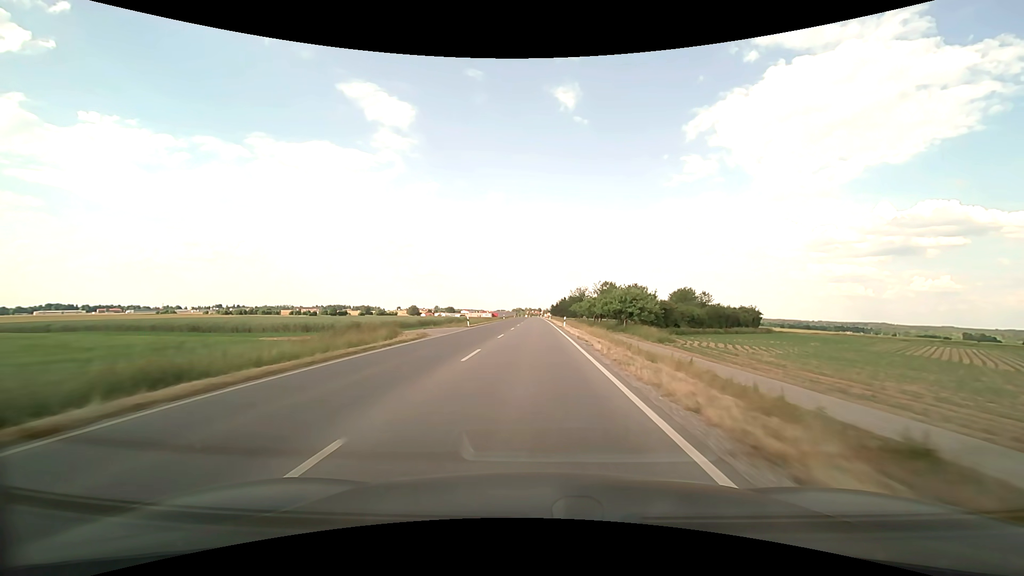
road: secondary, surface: asphalt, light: Day
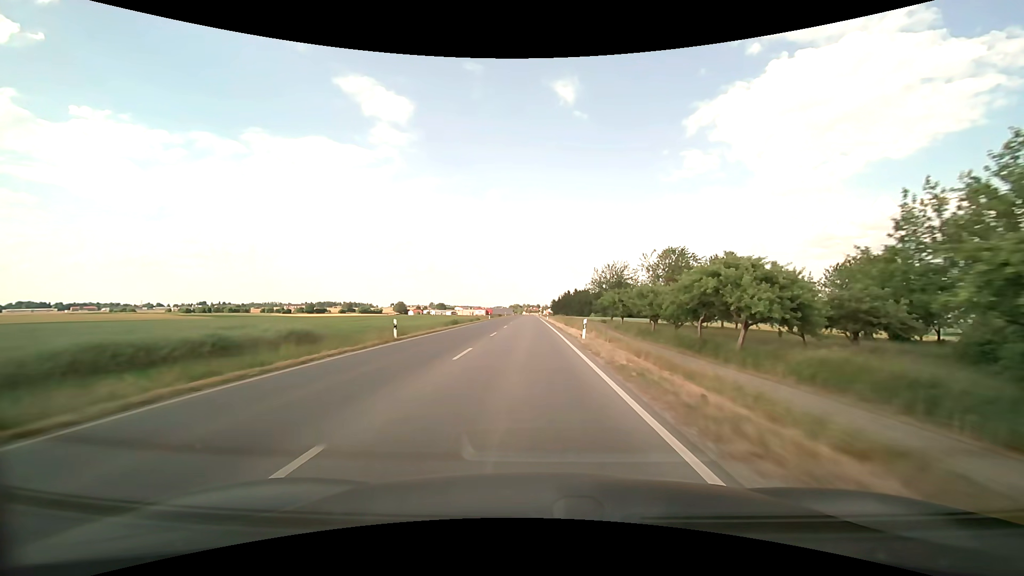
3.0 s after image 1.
(+0.1, +72.8) m; 0°
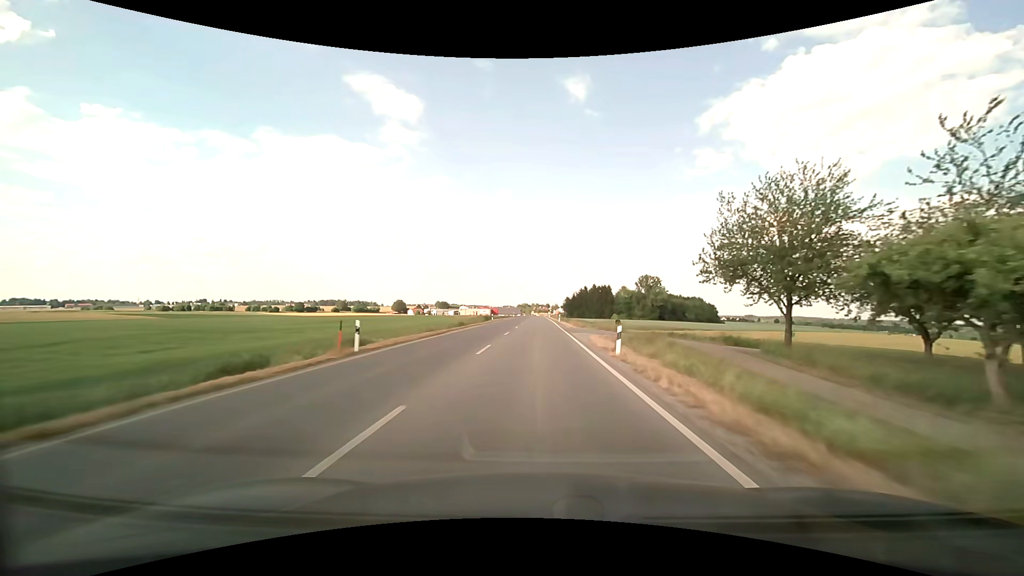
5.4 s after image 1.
(-0.8, +58.3) m; -1°
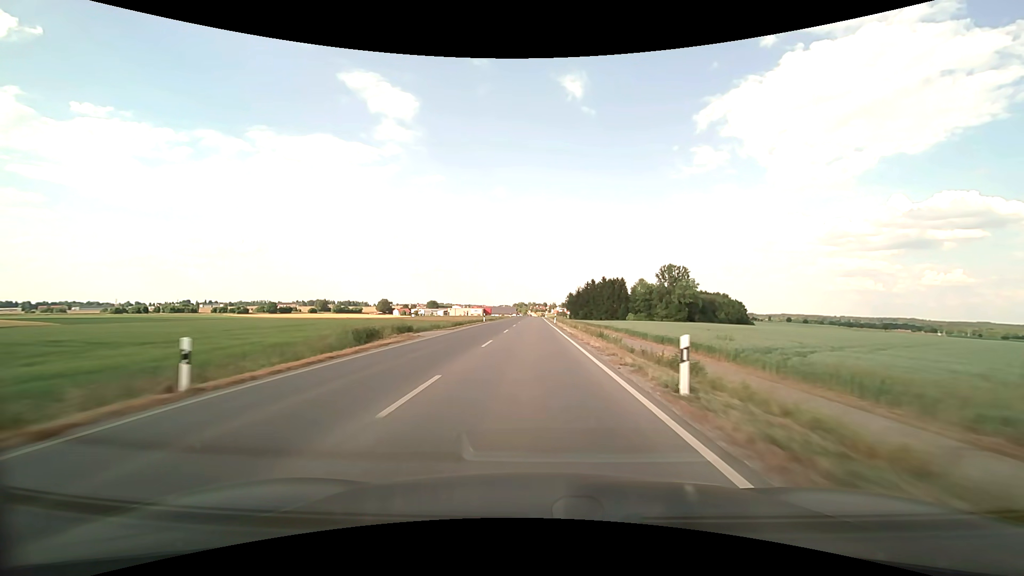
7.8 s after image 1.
(+0.5, +57.1) m; 0°
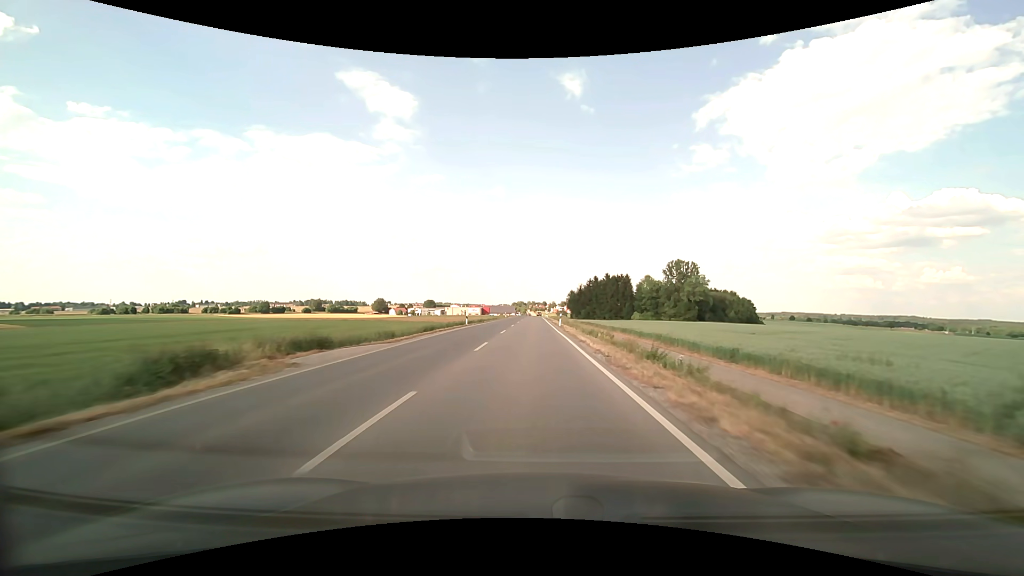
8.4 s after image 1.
(0.0, +14.1) m; 0°
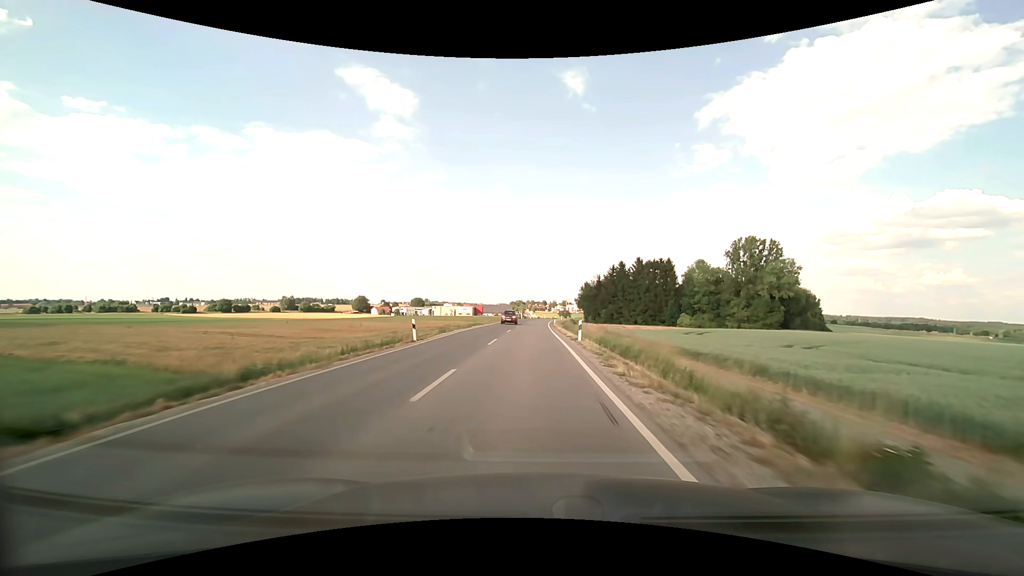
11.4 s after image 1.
(-0.1, +69.2) m; 0°
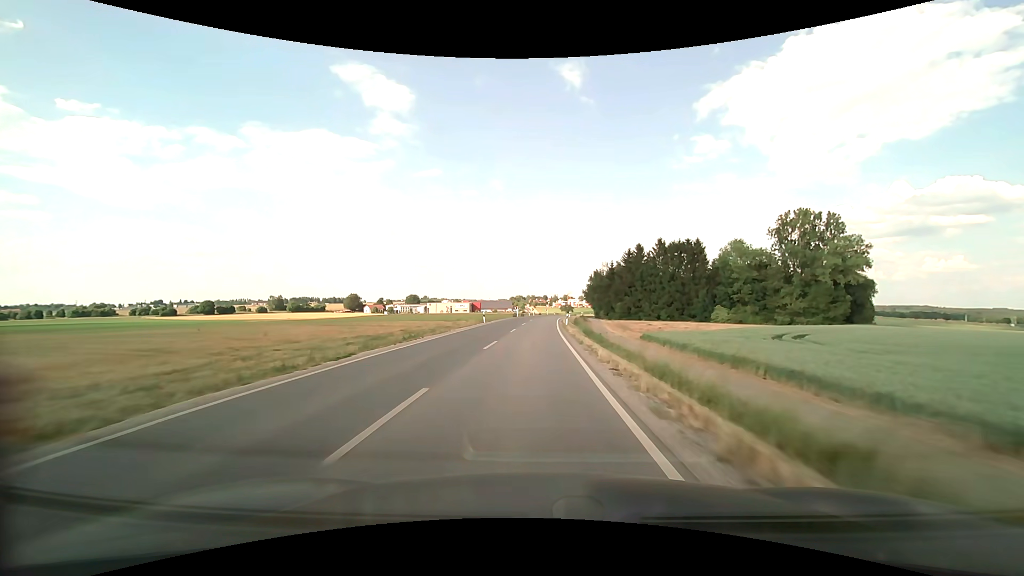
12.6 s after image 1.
(0.0, +27.1) m; 0°
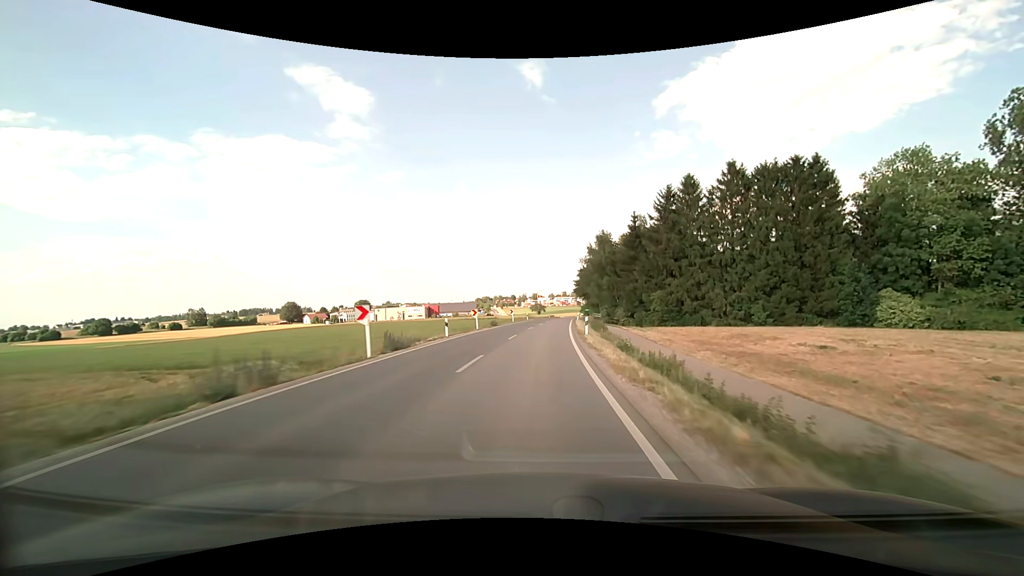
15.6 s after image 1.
(+1.3, +65.7) m; +3°
(0, +10) (0, +20) (+1, +30) (+1, +40) (+2, +50) (+3, +60) (+4, +70) (+4, +80) (+5, +90) (+6, +100) m
